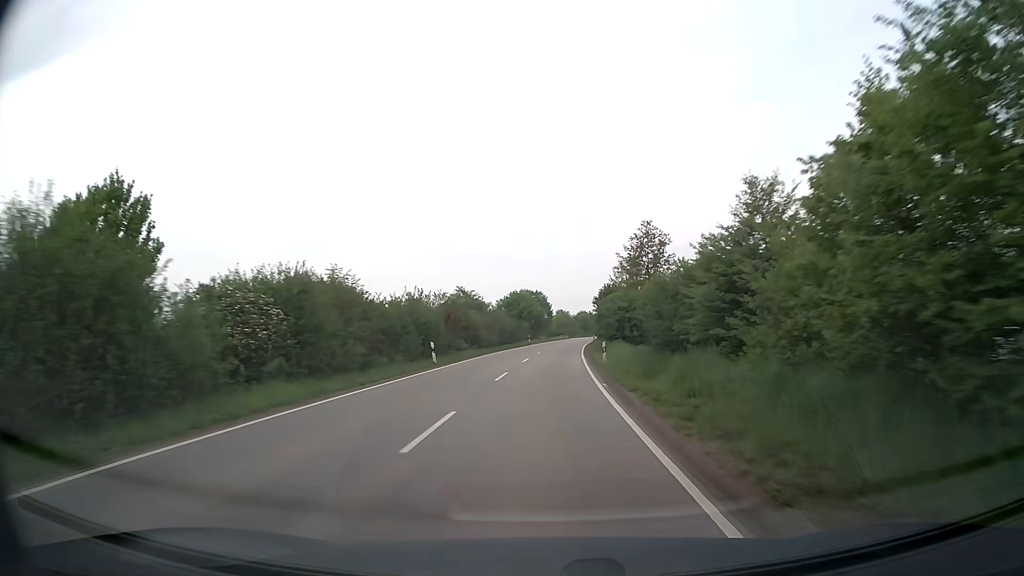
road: secondary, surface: asphalt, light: Day
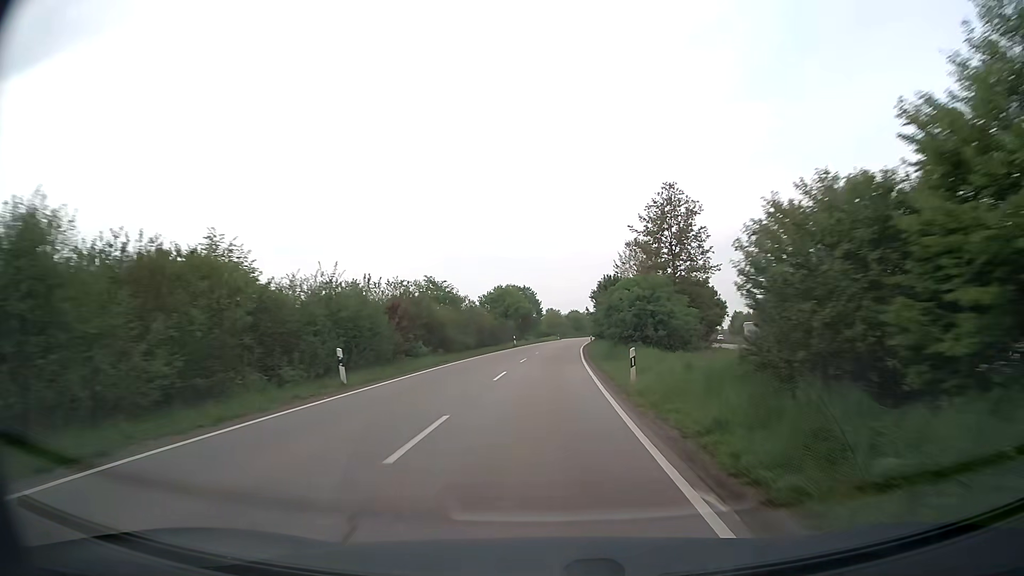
(+0.1, +12.4) m; +1°
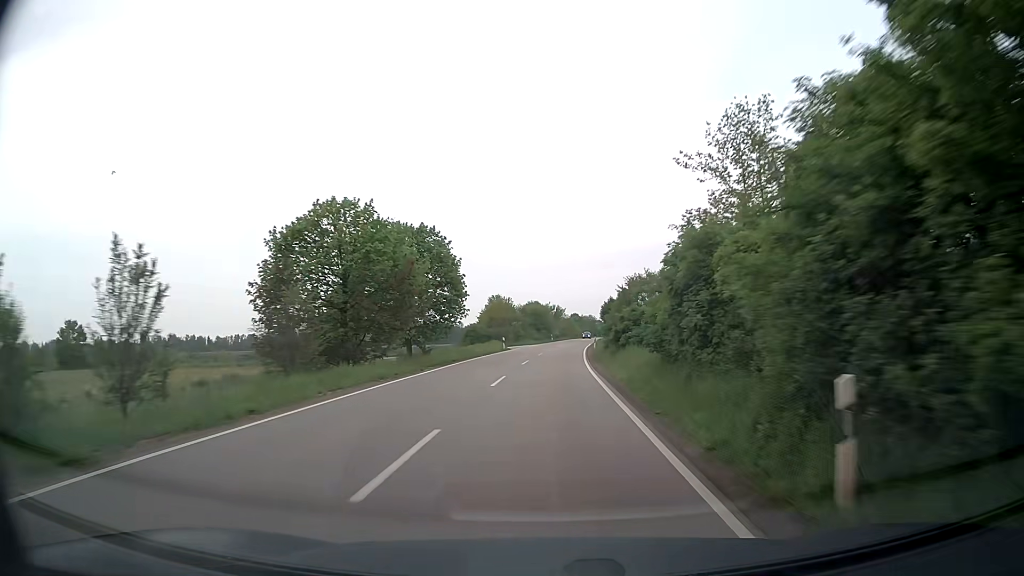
(+1.8, +62.0) m; +4°
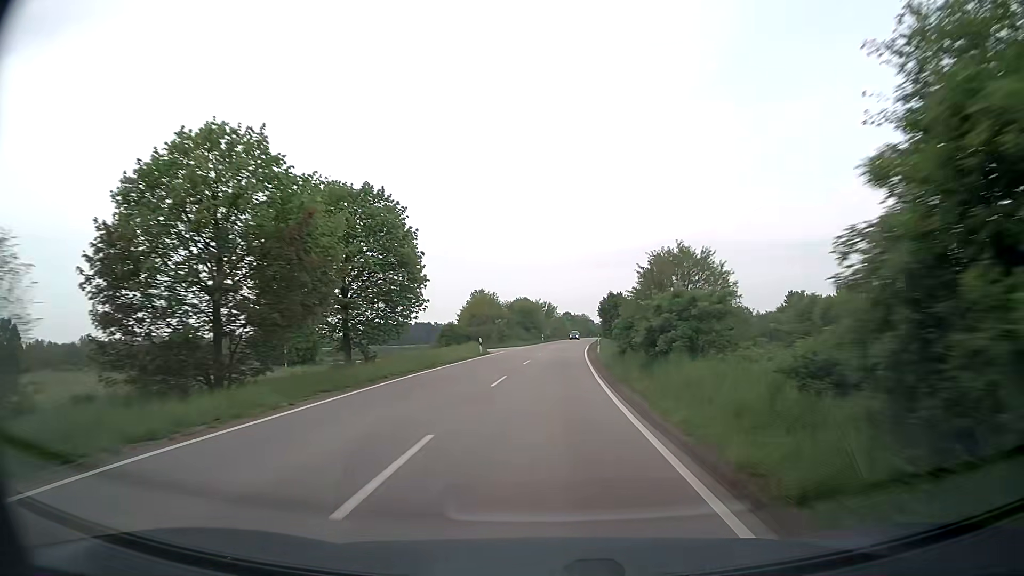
(+0.1, +12.5) m; +1°
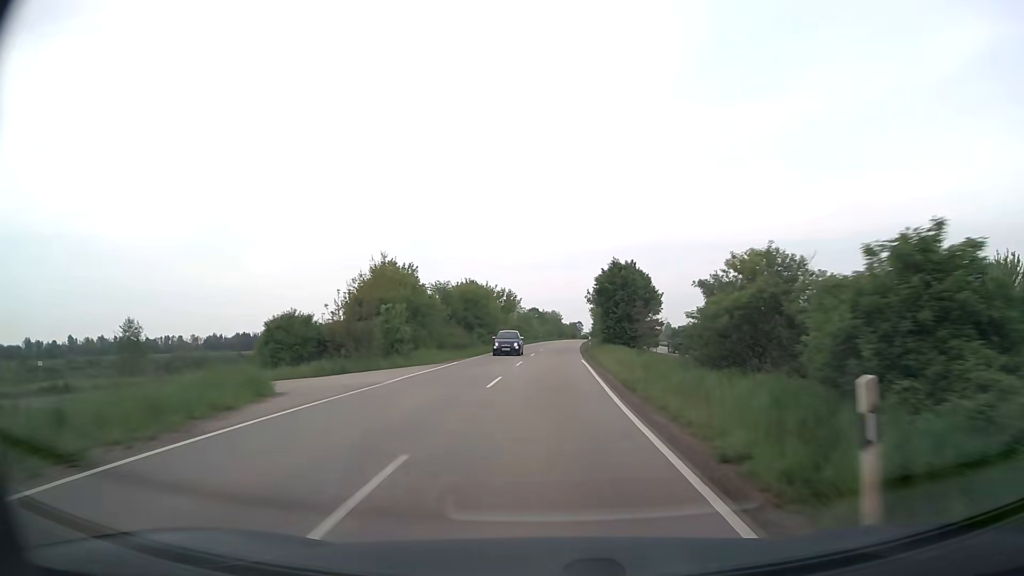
(+1.0, +37.5) m; +3°
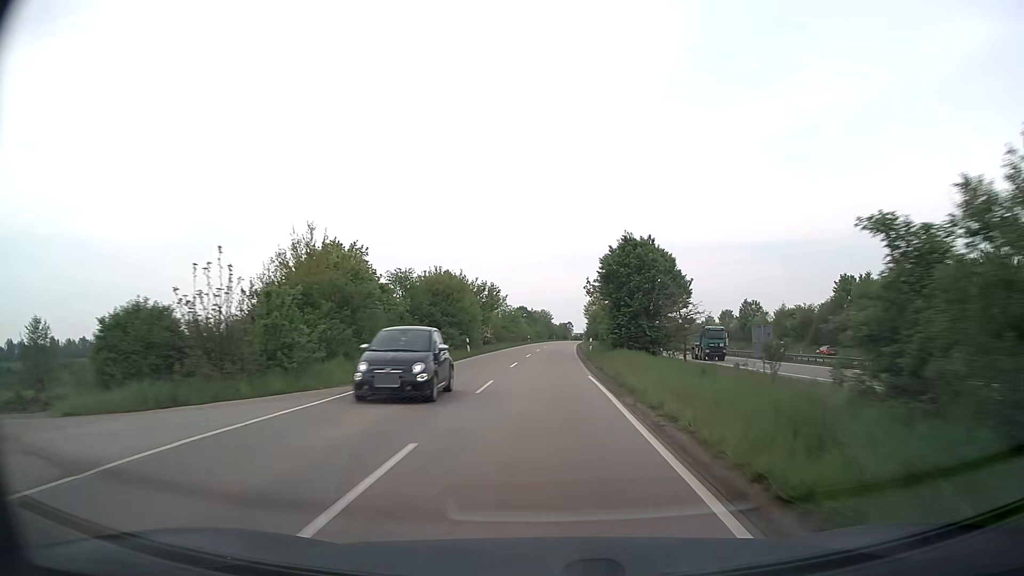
(+0.1, +12.5) m; +1°
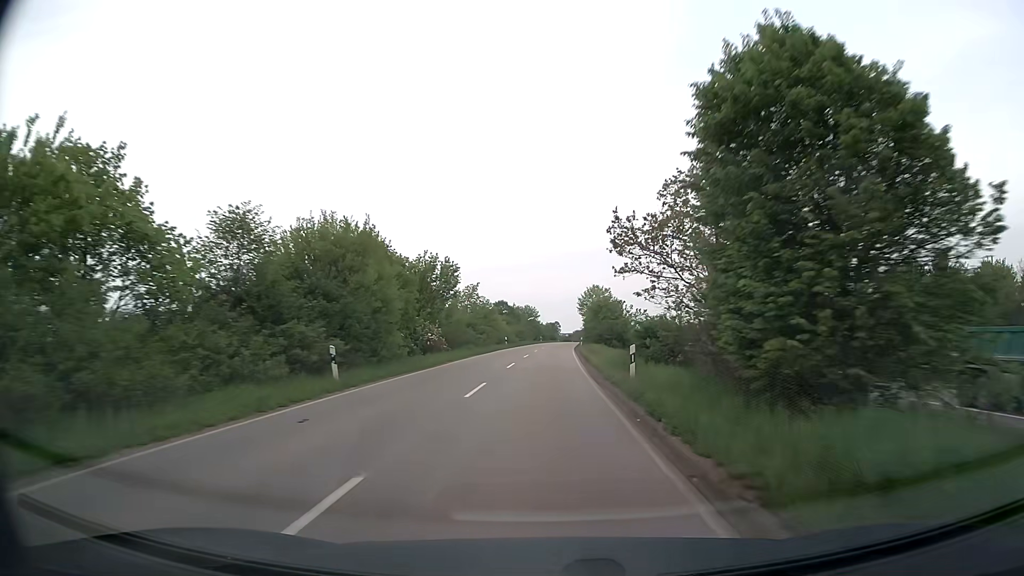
(+0.3, +25.0) m; +1°
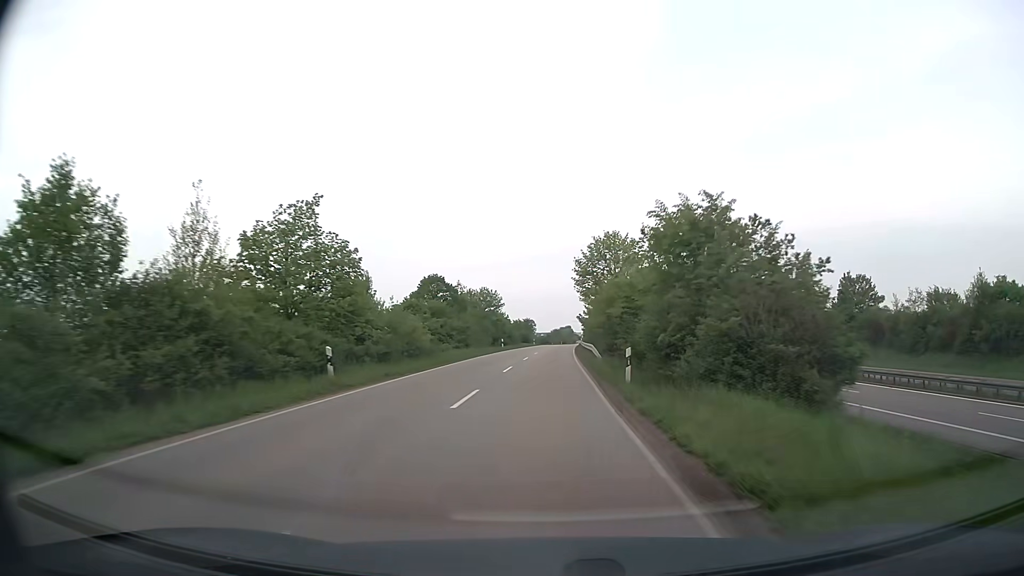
(+0.9, +50.2) m; +2°
(0, +10) (0, +20) (0, +30) (+1, +40) (+1, +50) (+1, +60) (+2, +70) (+2, +80) (+3, +90) (+3, +100) m
